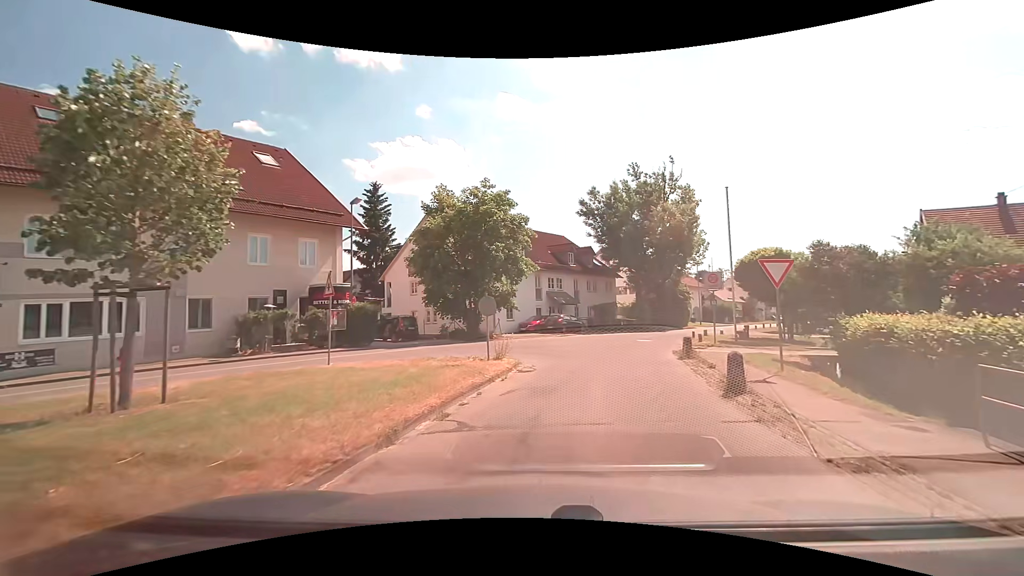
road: residential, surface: asphalt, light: Day
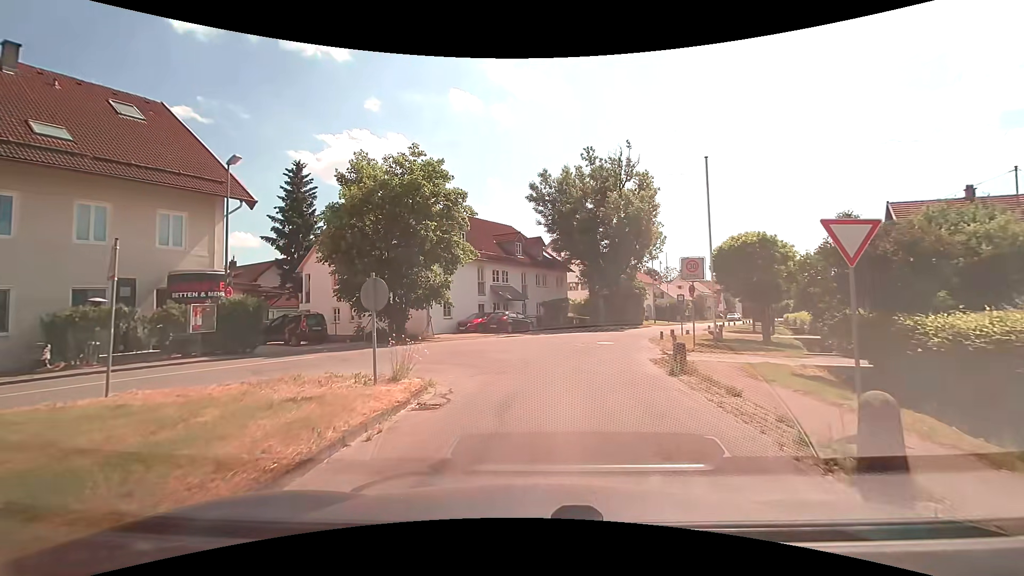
(+0.4, +5.5) m; +5°
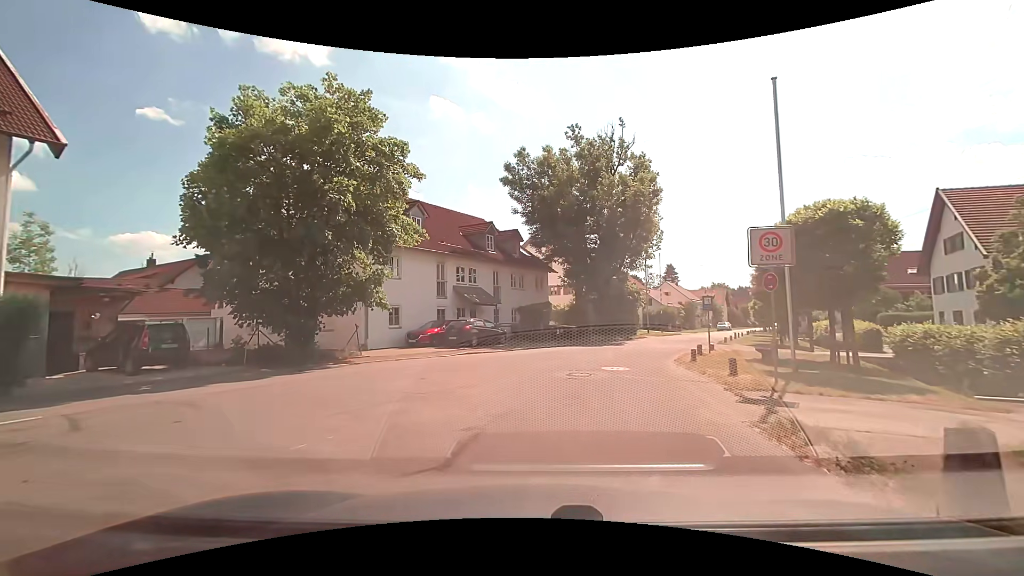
(+0.3, +8.3) m; +3°
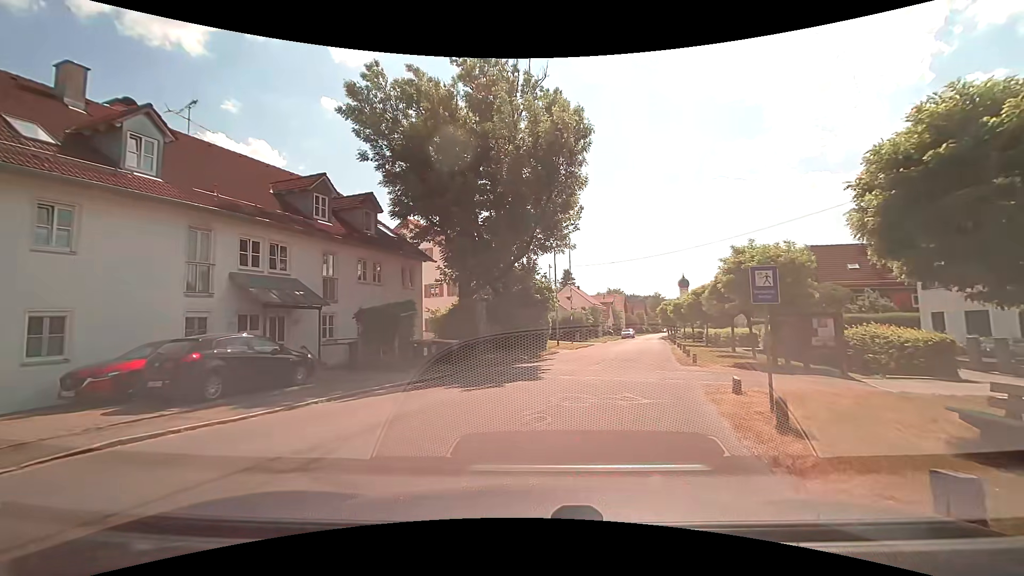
(+1.4, +13.8) m; +11°
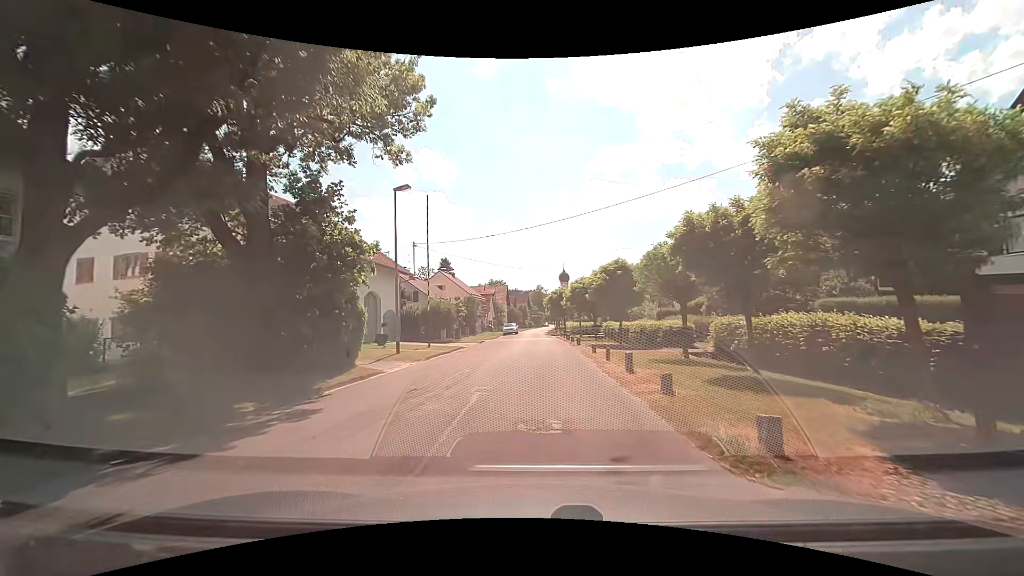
(+2.6, +15.3) m; +15°
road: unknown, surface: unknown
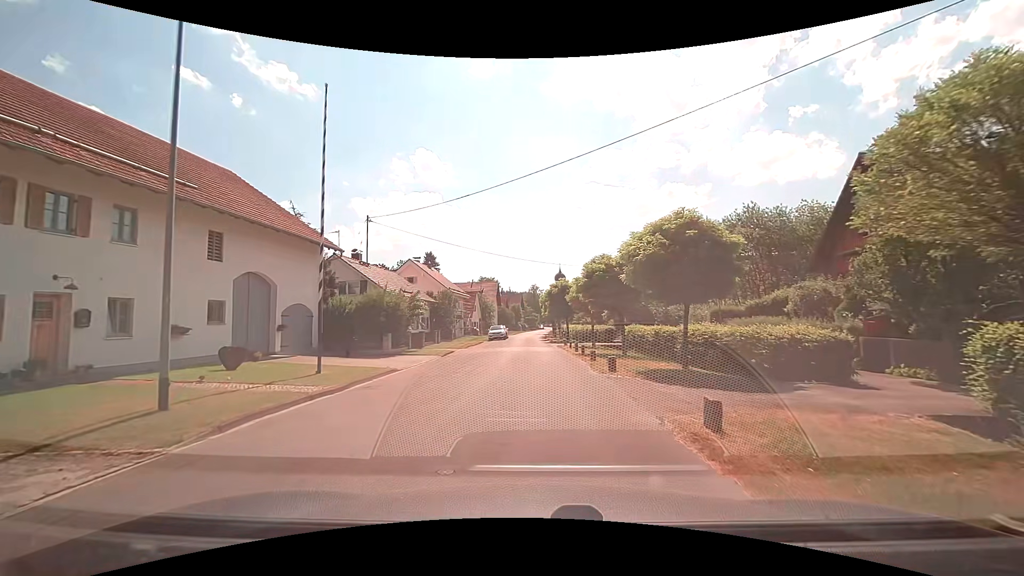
(-0.1, +14.2) m; 0°
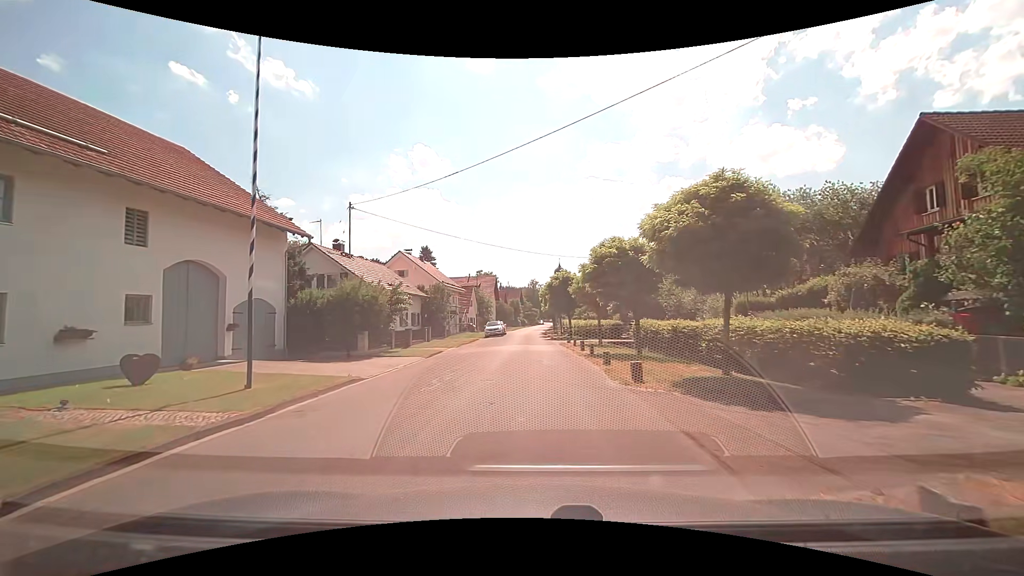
(0.0, +3.6) m; 0°
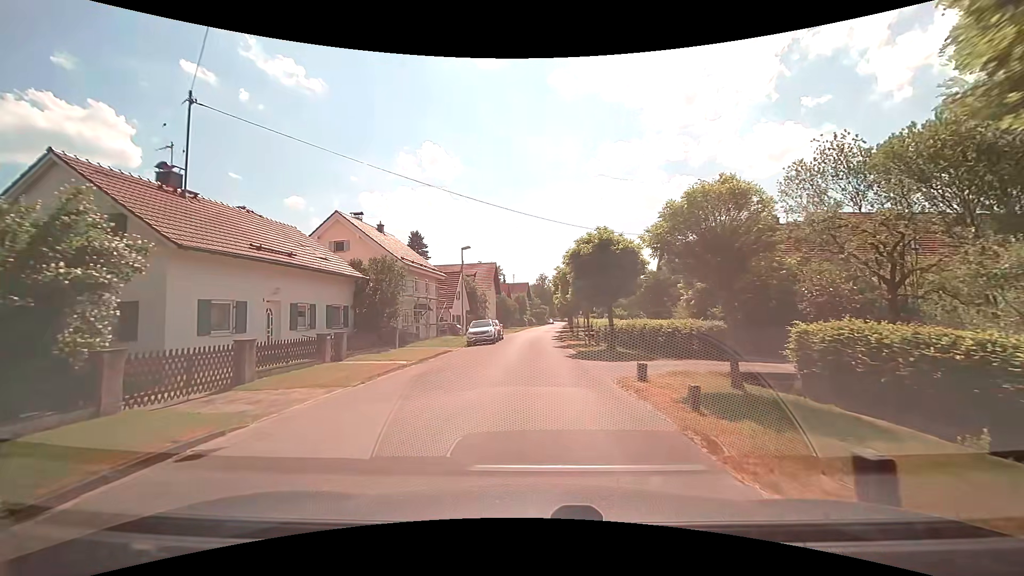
(-0.3, +18.9) m; -1°
(0, +10) (0, +20) (0, +30) (0, +40) (0, +50) (0, +60) (0, +70) (+1, +80) (+1, +90) (+2, +100) m
